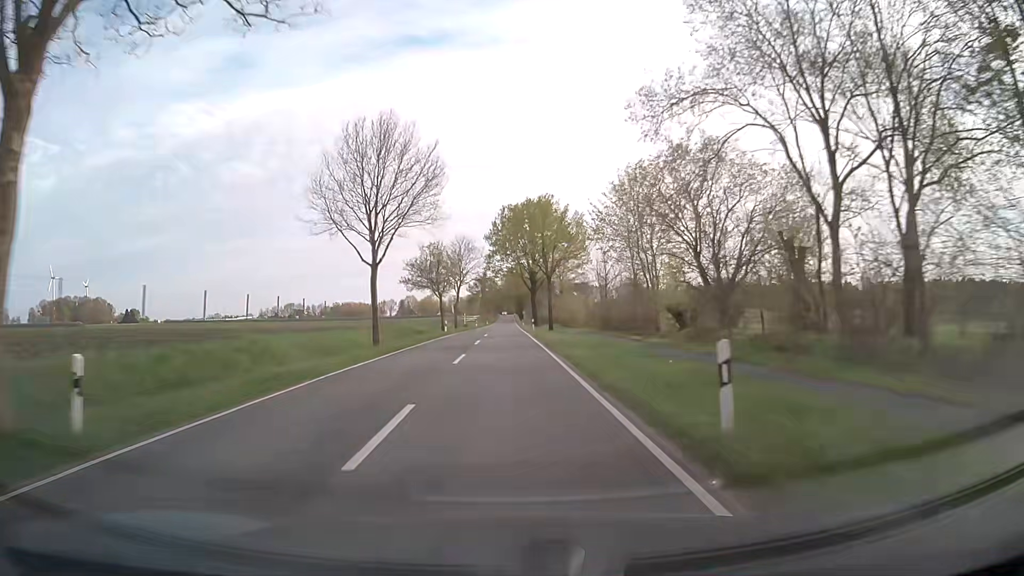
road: secondary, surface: asphalt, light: Day
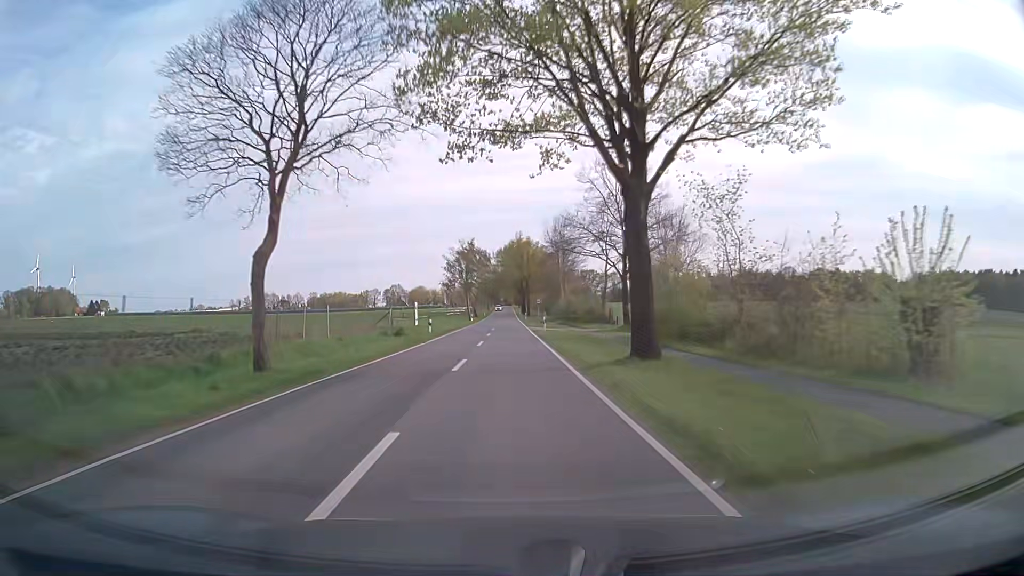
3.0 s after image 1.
(0.0, +63.1) m; 0°
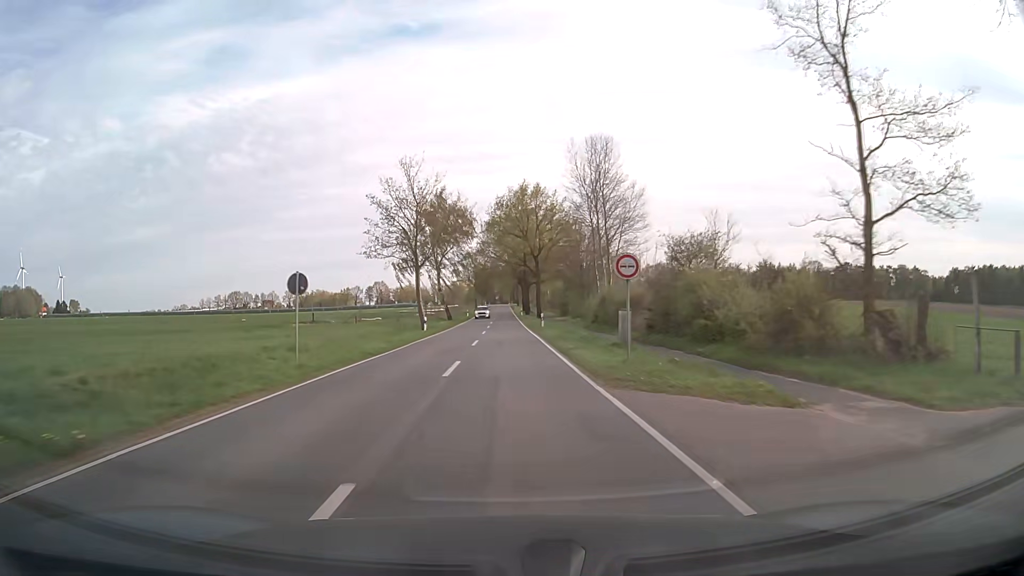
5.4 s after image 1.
(+0.5, +50.6) m; +1°
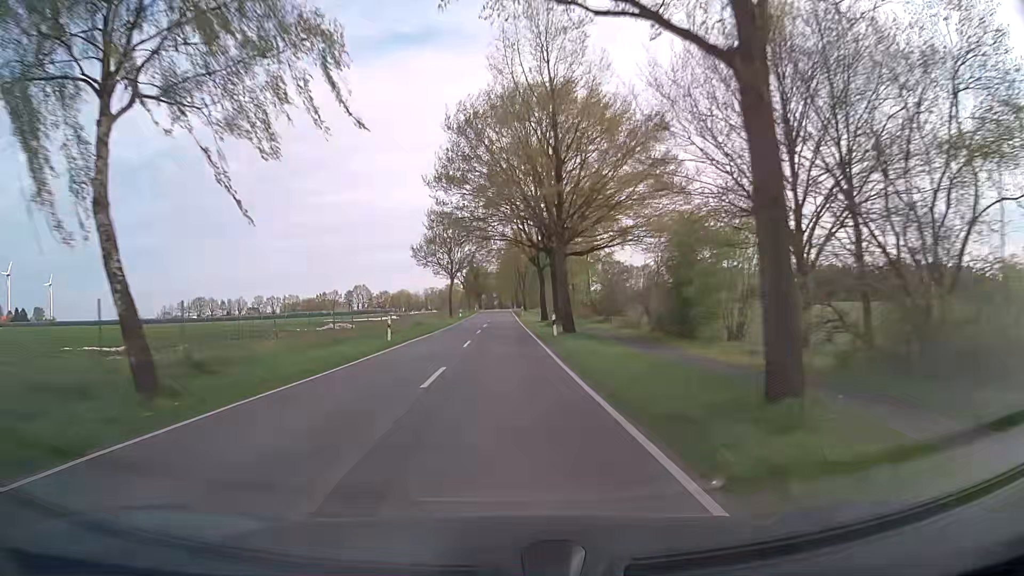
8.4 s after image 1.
(+0.2, +62.7) m; 0°
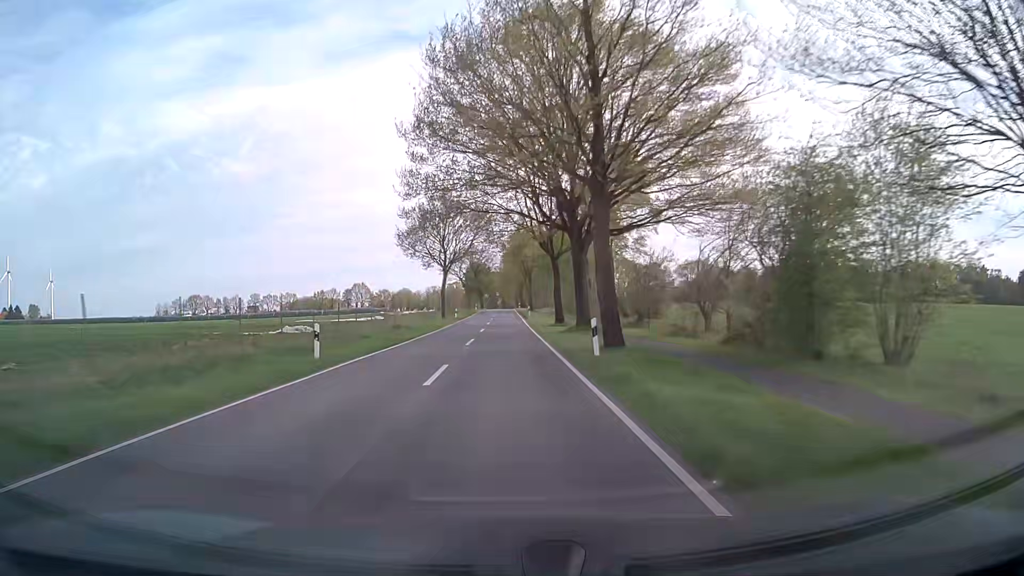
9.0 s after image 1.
(-0.1, +12.4) m; -1°
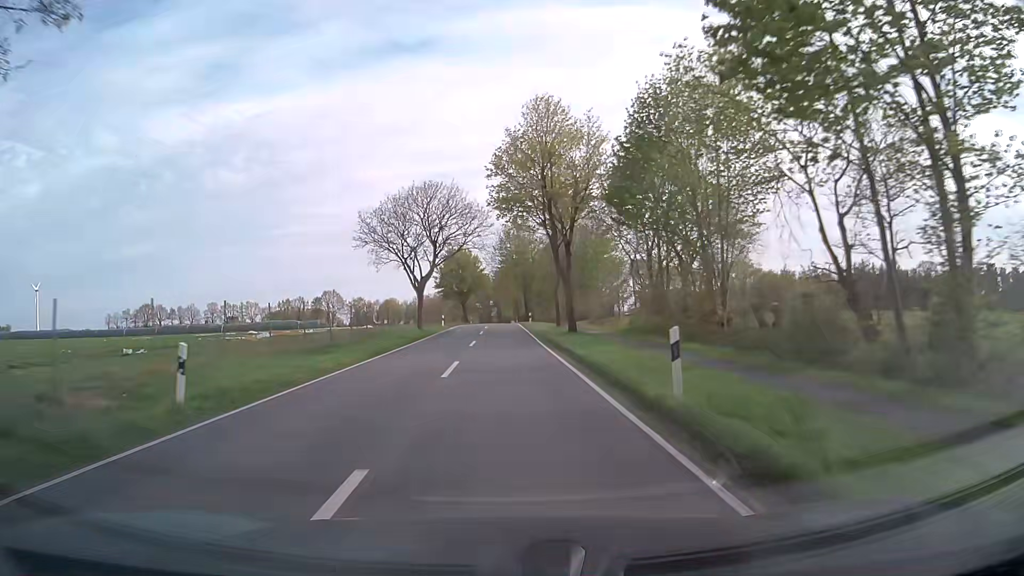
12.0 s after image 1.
(+0.1, +58.2) m; +1°
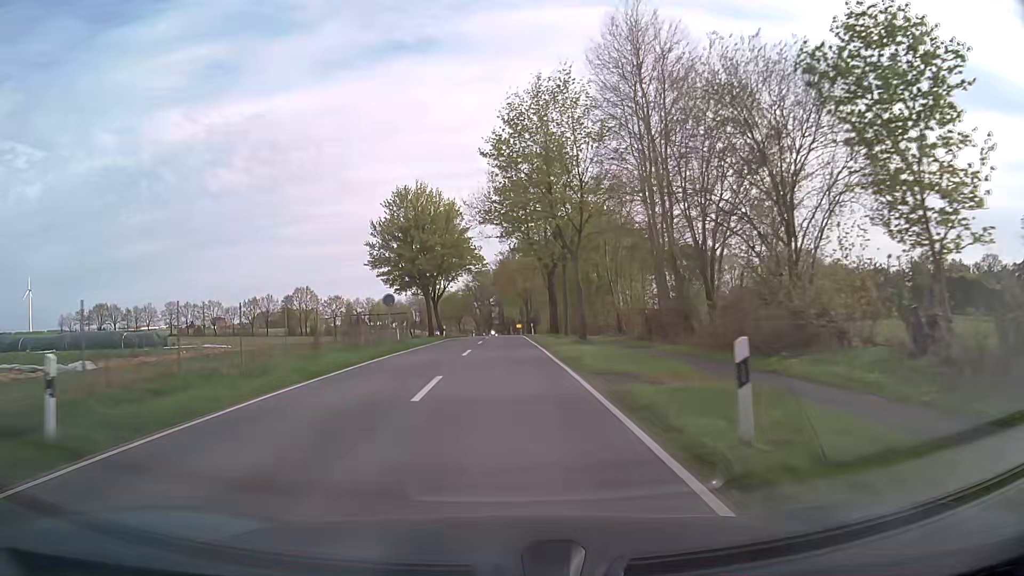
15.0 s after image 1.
(-0.2, +51.1) m; -1°
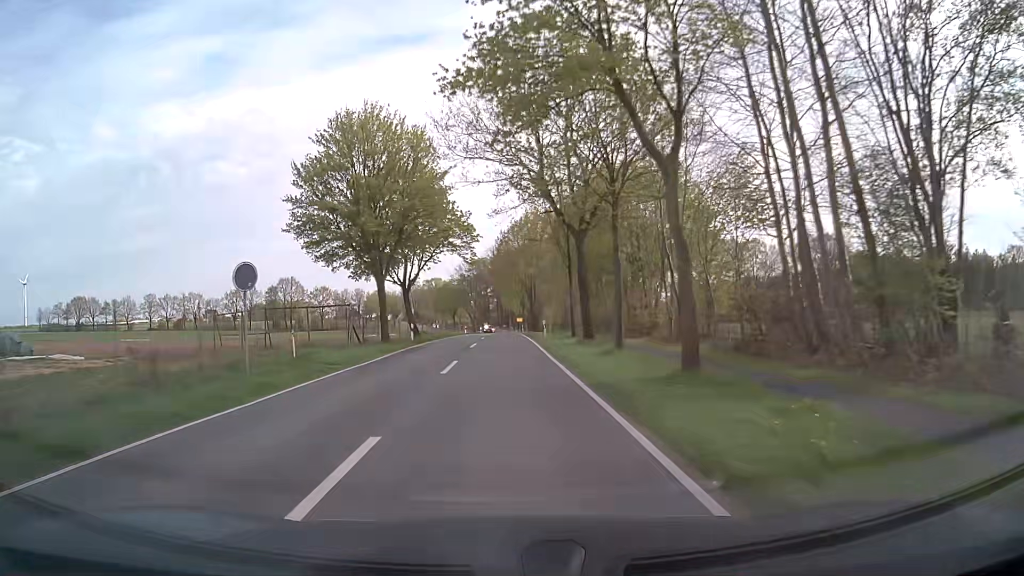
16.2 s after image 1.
(+0.1, +18.9) m; 0°
(0, +10) (0, +20) (0, +30) (0, +40) (0, +50) (0, +60) (0, +70) (0, +80) (0, +90) (0, +100) m
